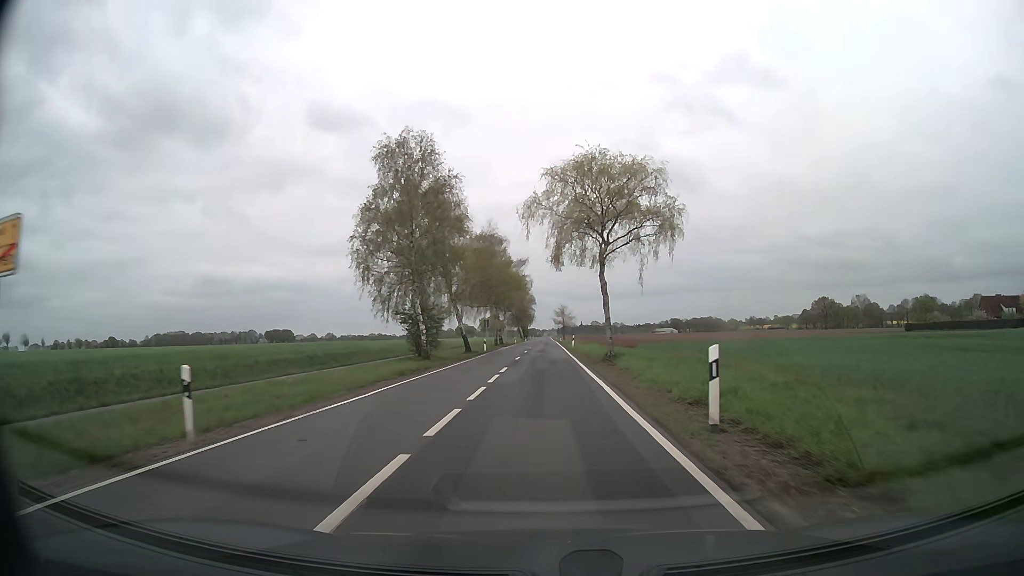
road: secondary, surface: asphalt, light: Day
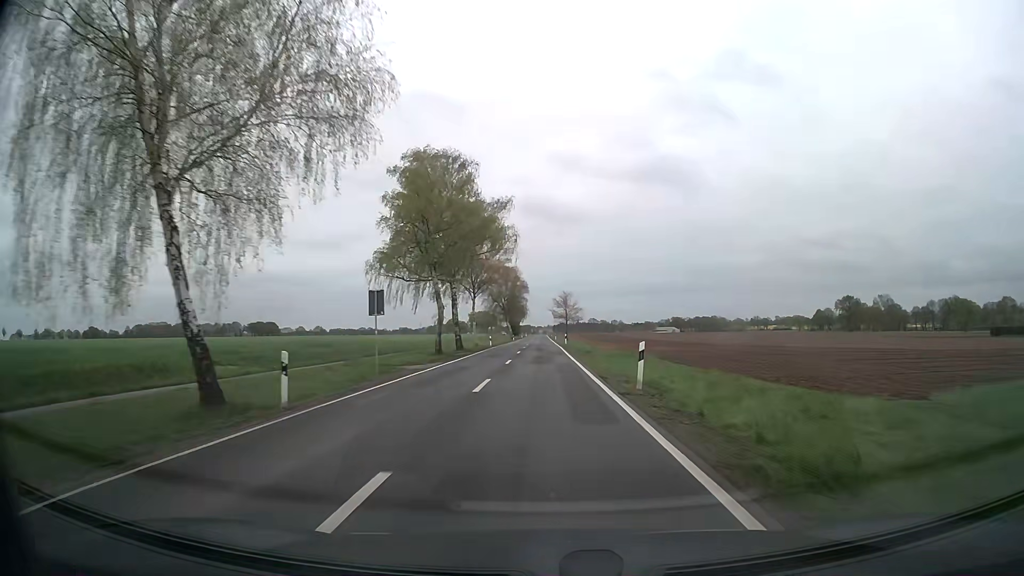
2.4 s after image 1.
(+0.2, +43.7) m; 0°
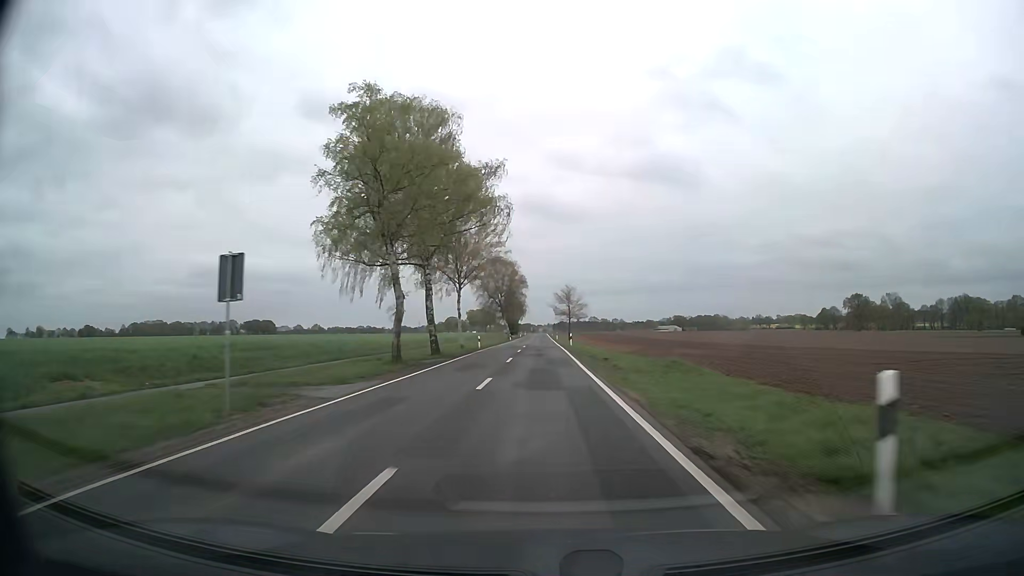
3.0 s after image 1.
(0.0, +11.9) m; 0°
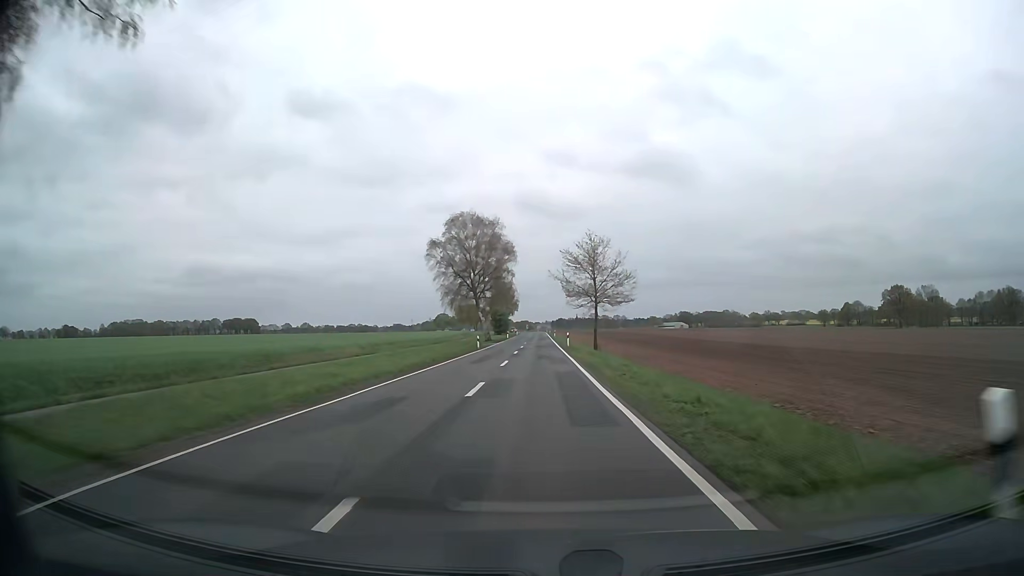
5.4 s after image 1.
(+0.4, +50.7) m; +1°
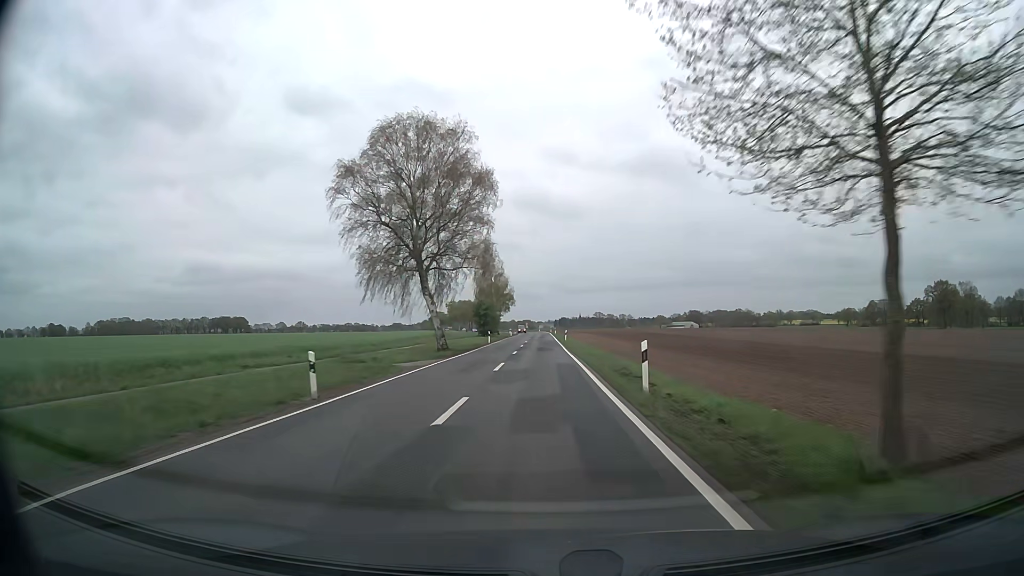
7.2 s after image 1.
(-0.1, +40.5) m; 0°
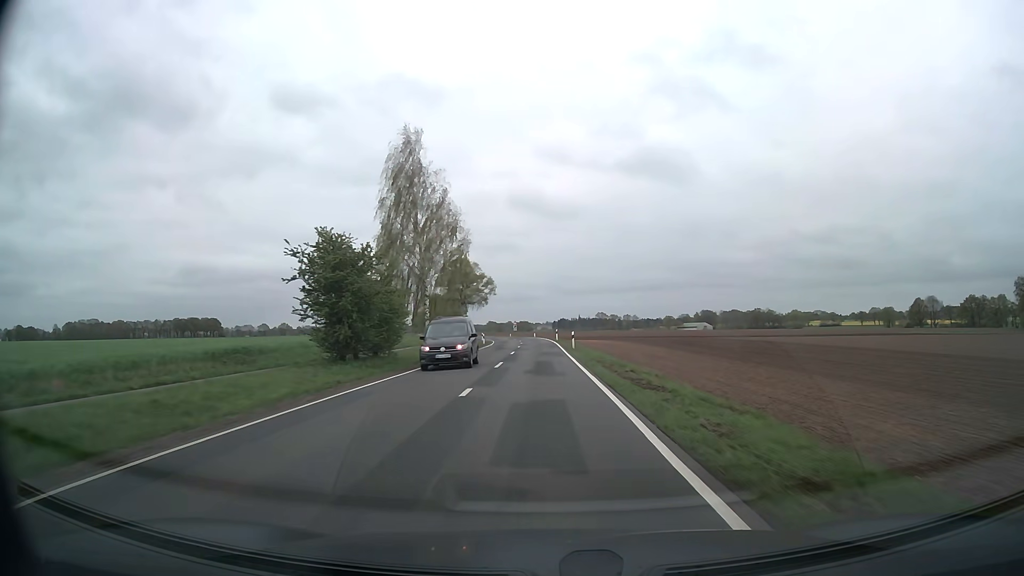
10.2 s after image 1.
(+0.2, +71.1) m; 0°
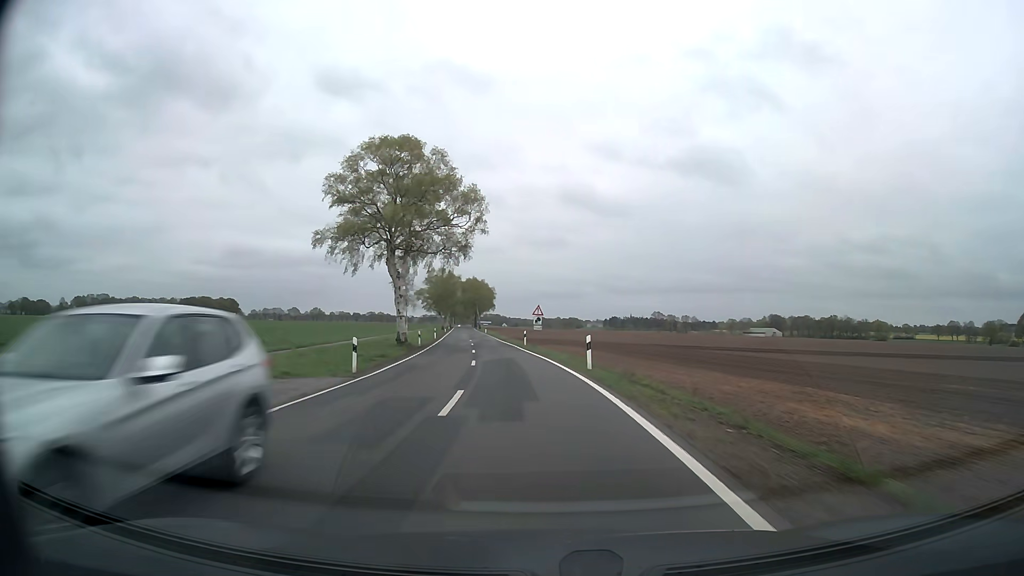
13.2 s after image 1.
(-0.7, +72.9) m; -4°
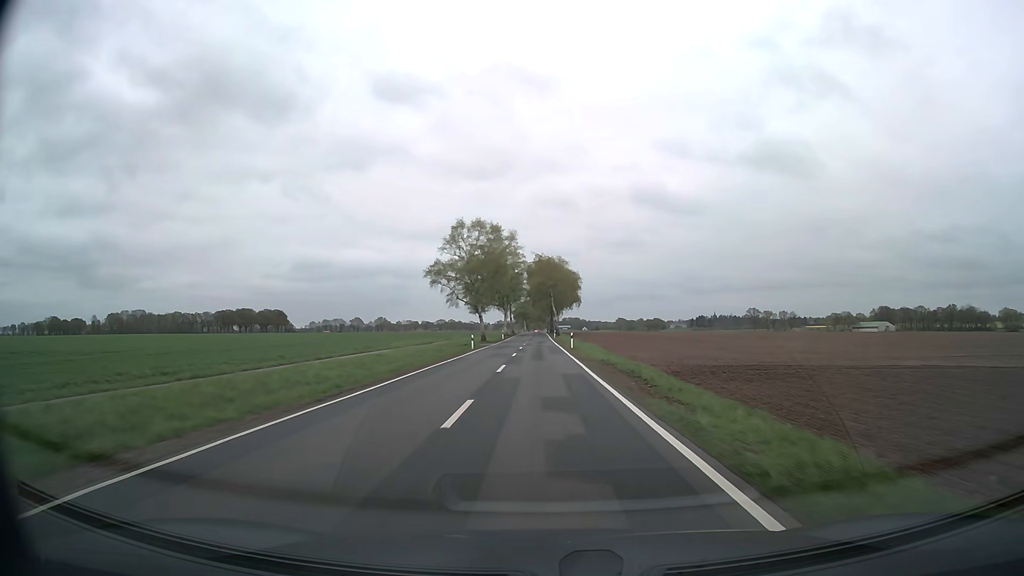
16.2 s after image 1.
(-6.9, +73.4) m; -7°
(0, +10) (0, +20) (0, +30) (0, +40) (0, +50) (0, +60) (0, +70) (0, +80) (0, +90) (0, +100) m
